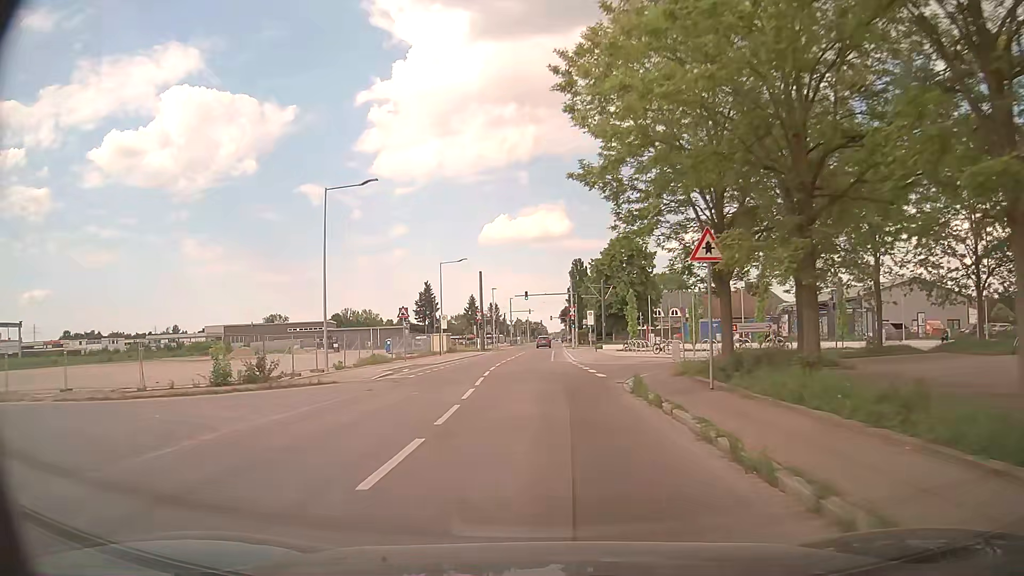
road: residential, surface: asphalt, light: Day
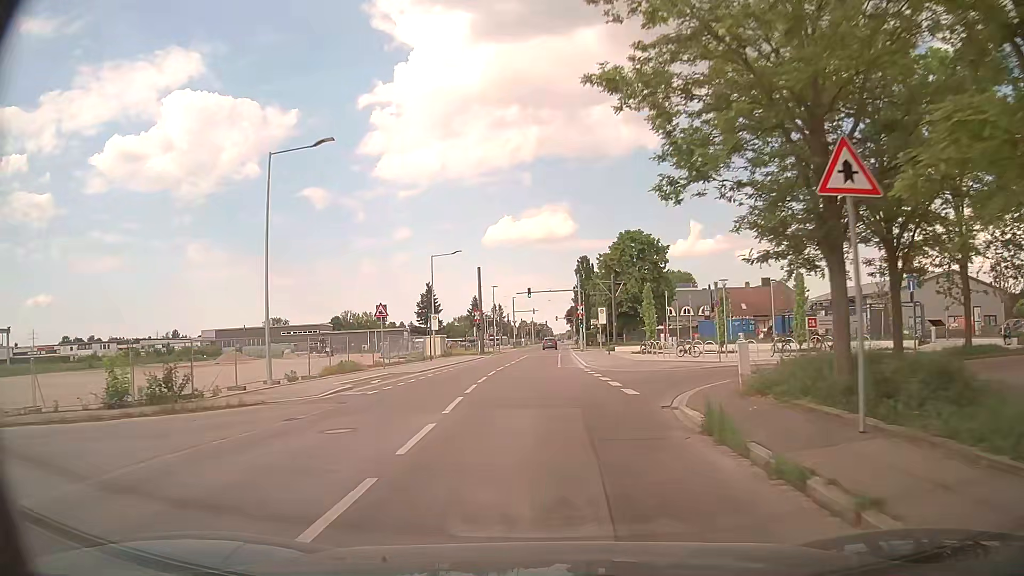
(0.0, +7.0) m; 0°
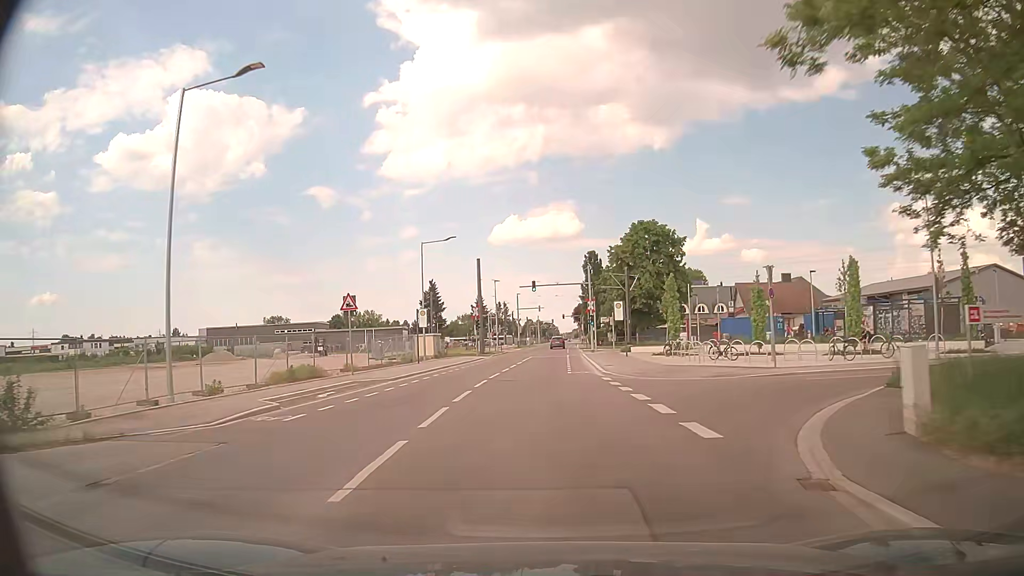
(-0.1, +7.1) m; -1°
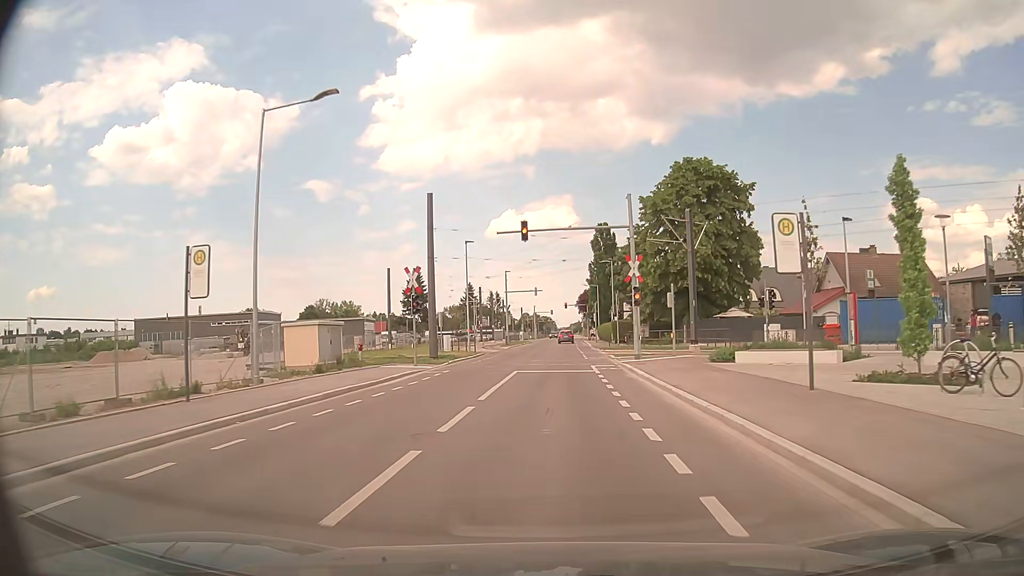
(-0.3, +28.2) m; 0°
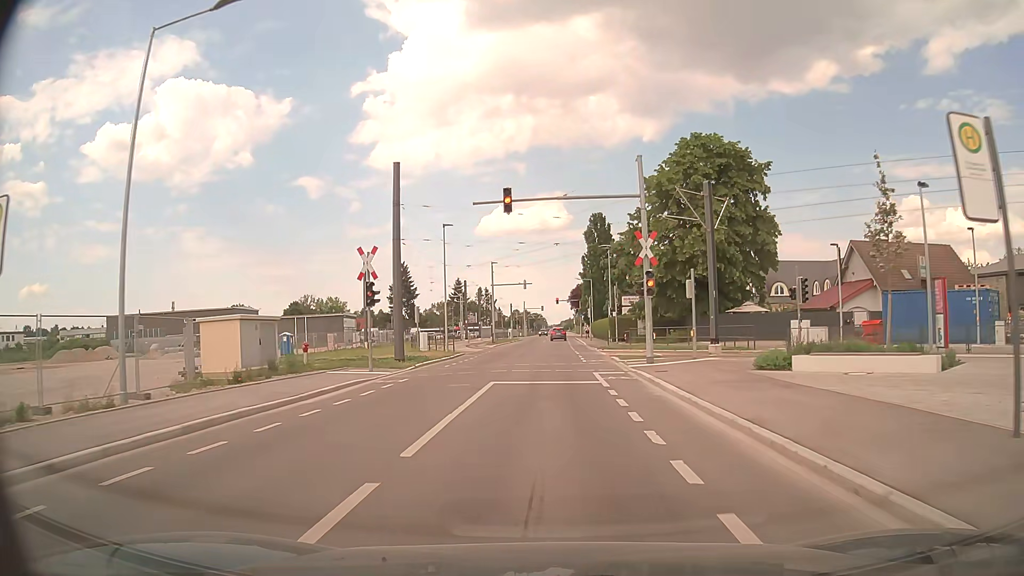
(0.0, +6.3) m; +1°
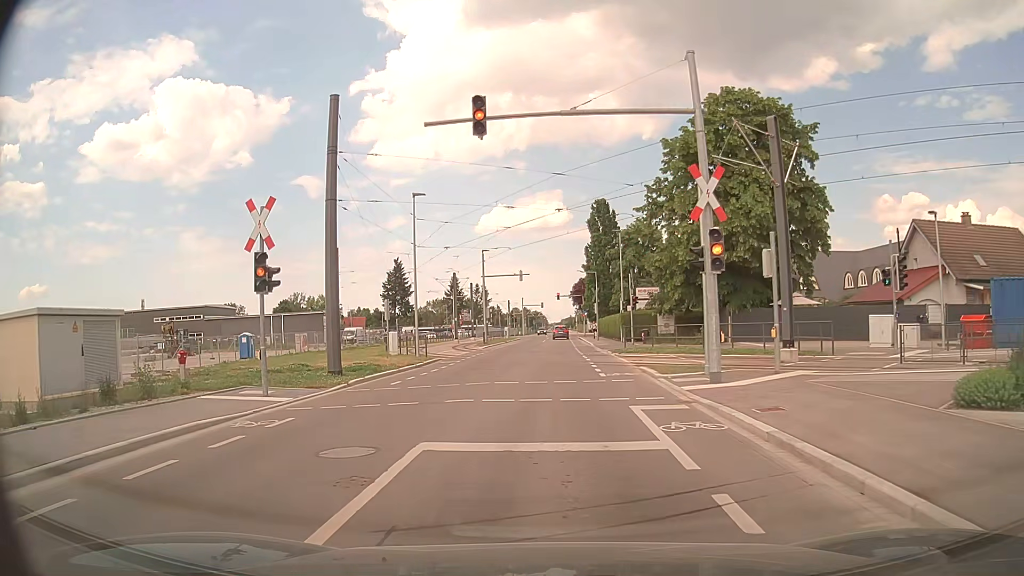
(+0.1, +8.8) m; 0°
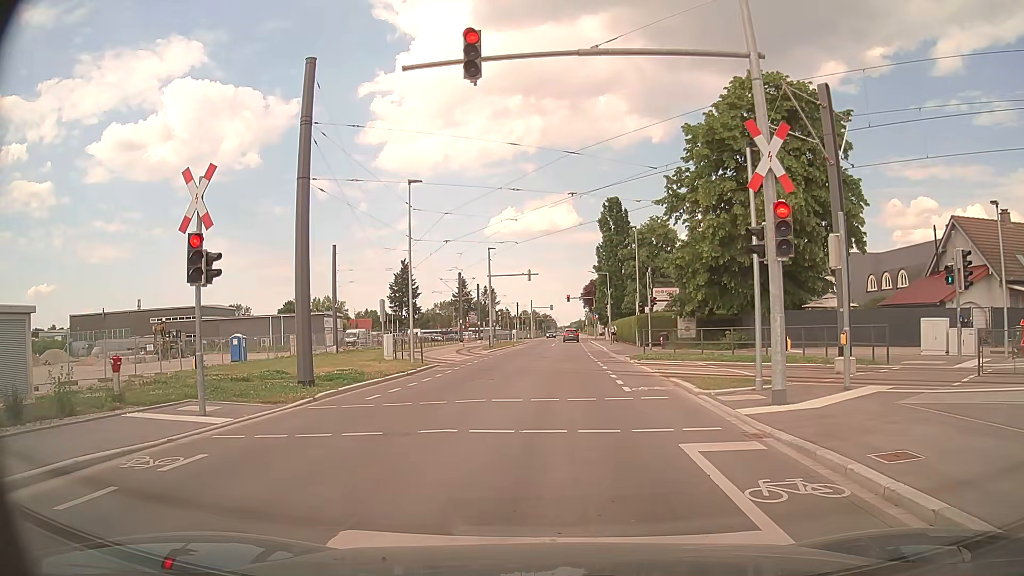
(0.0, +3.0) m; 0°
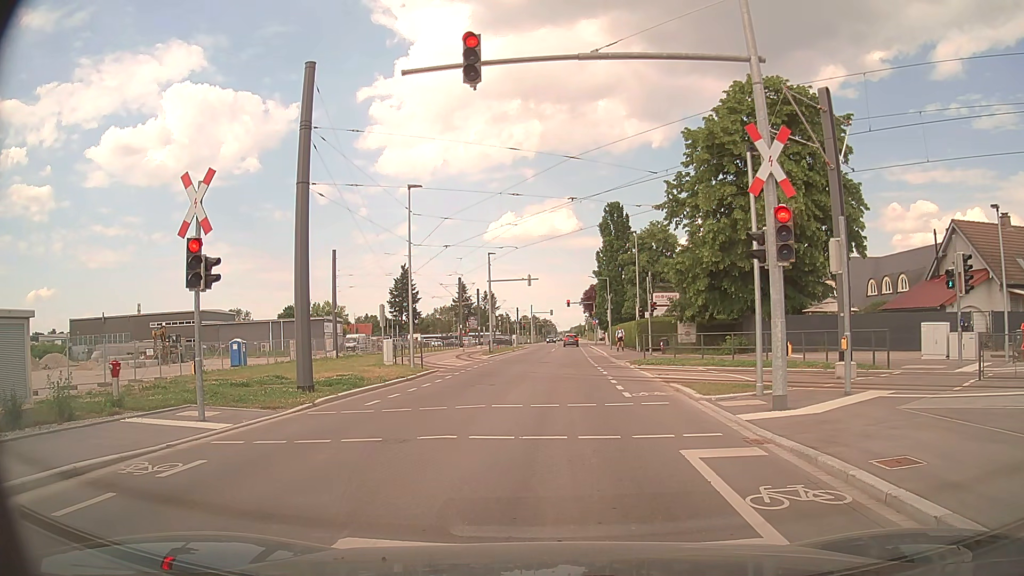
(0.0, +0.2) m; 0°
